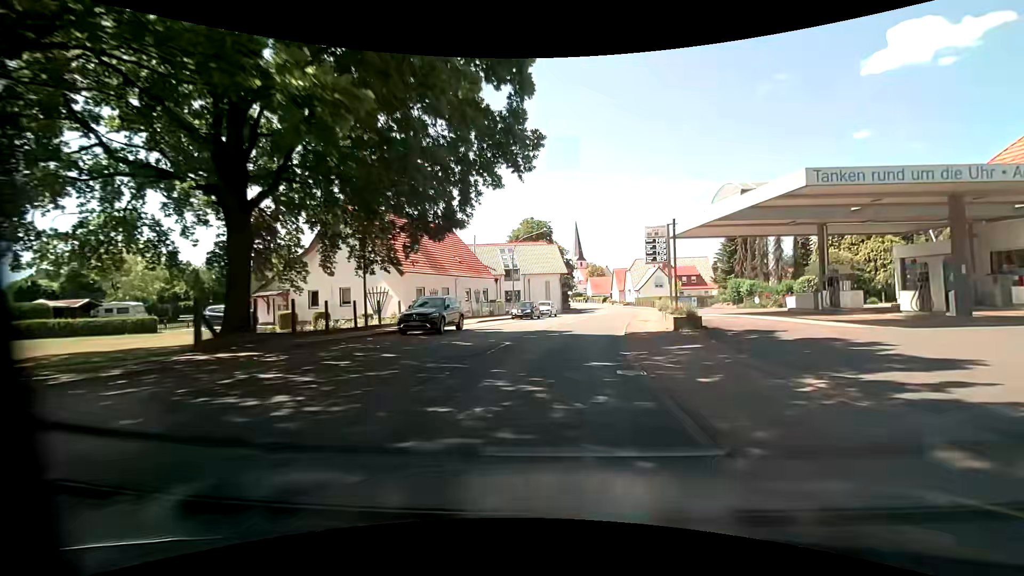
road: primary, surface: asphalt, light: Day
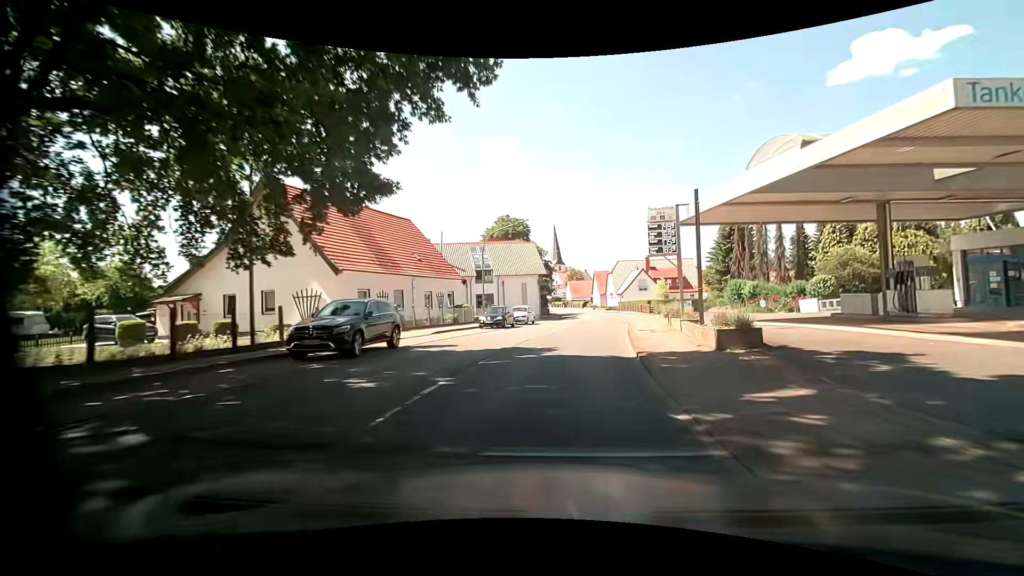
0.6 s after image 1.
(+0.1, +7.2) m; +2°
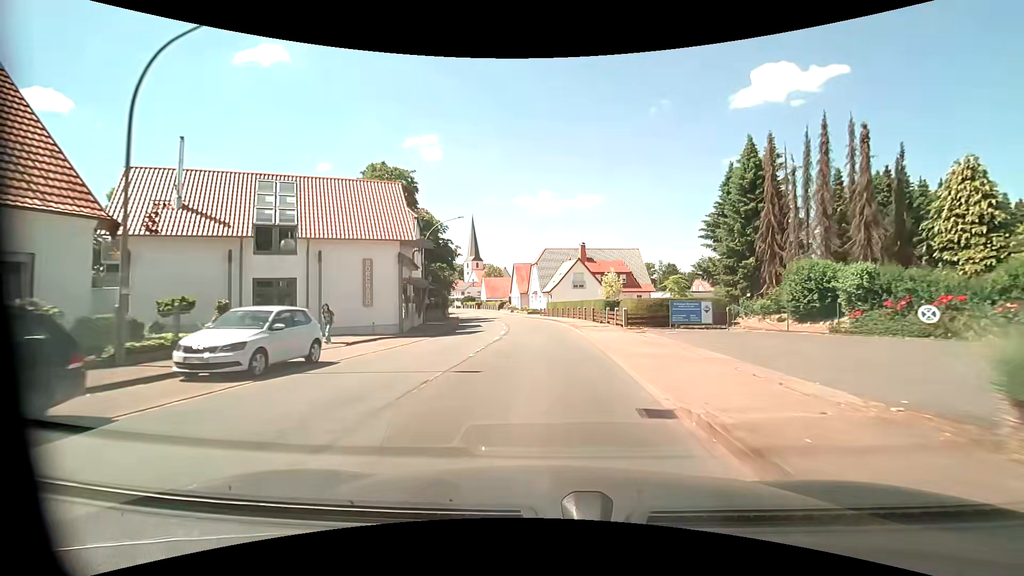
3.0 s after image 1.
(+2.6, +28.5) m; +8°
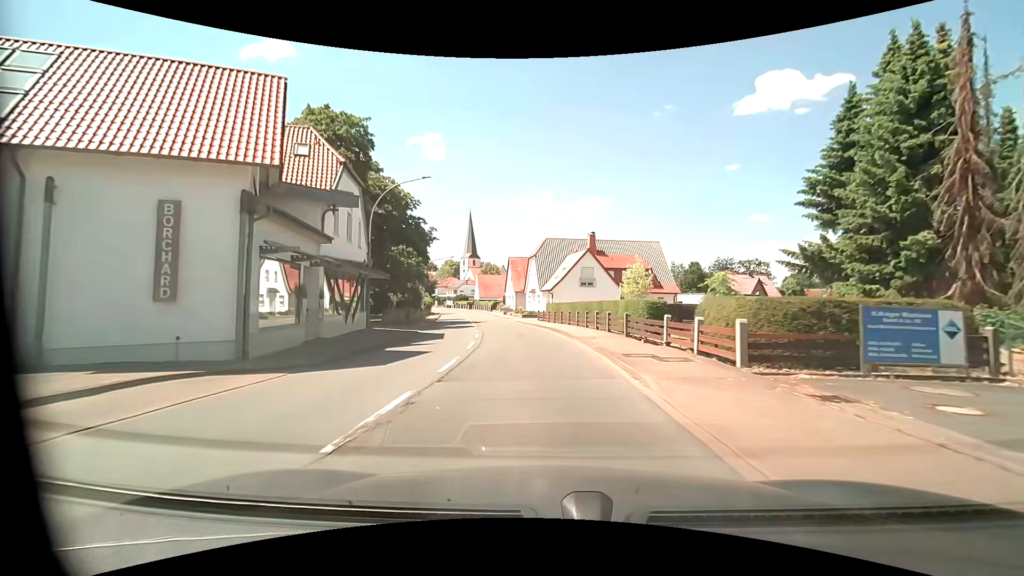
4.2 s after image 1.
(+0.2, +14.3) m; 0°
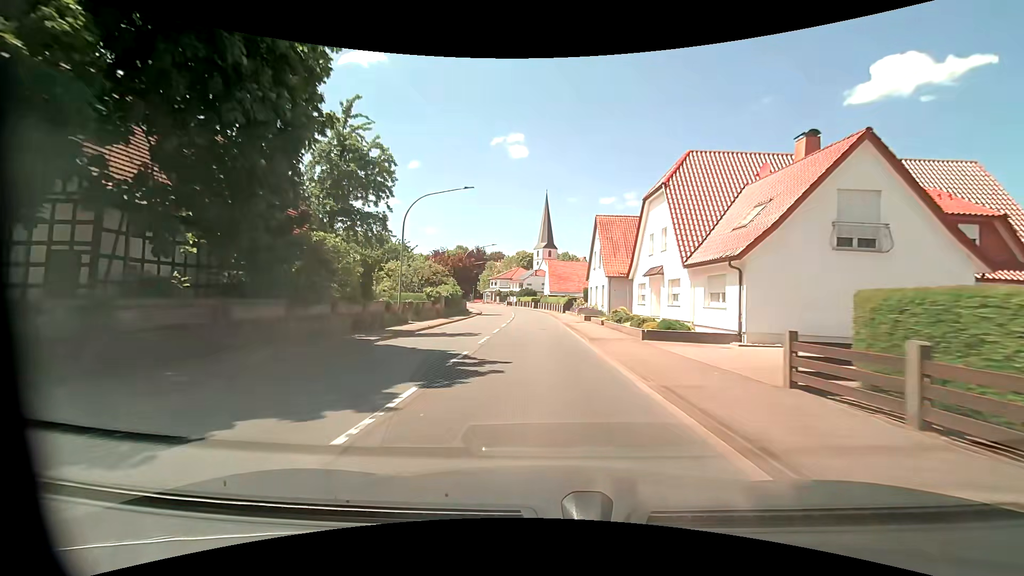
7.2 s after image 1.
(-2.4, +36.8) m; -9°
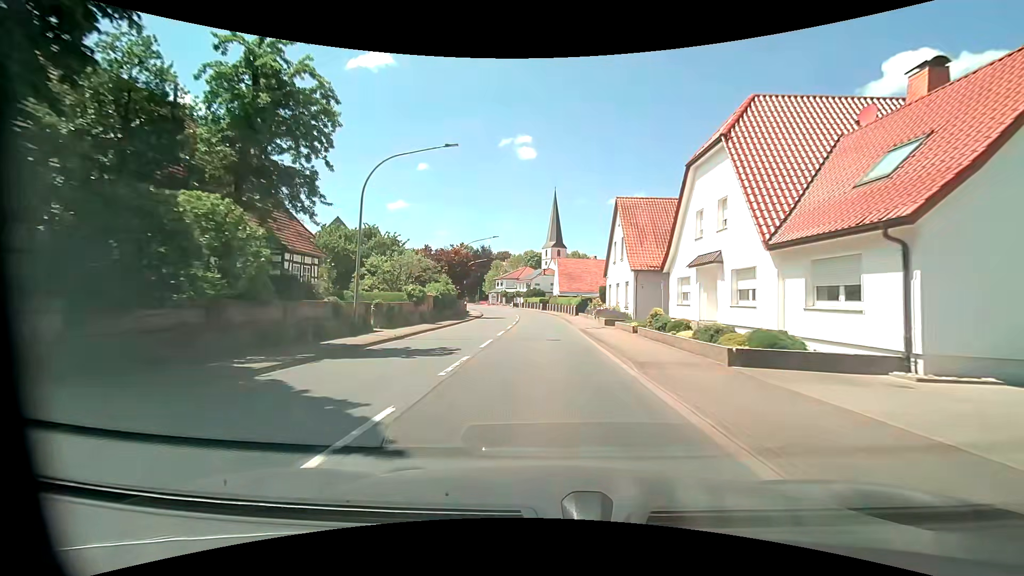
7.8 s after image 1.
(0.0, +7.6) m; -1°
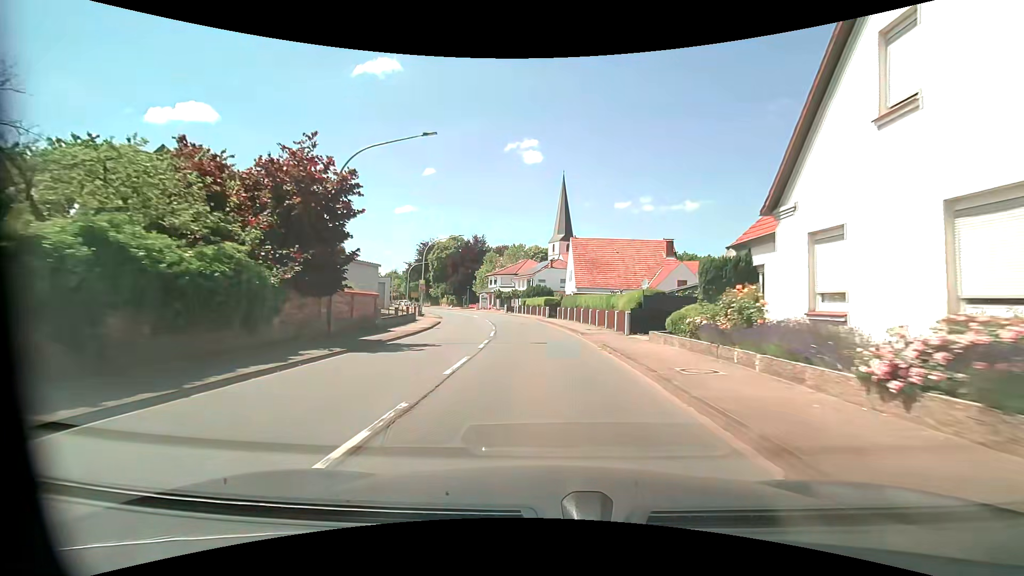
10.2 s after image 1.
(-0.4, +30.2) m; -1°
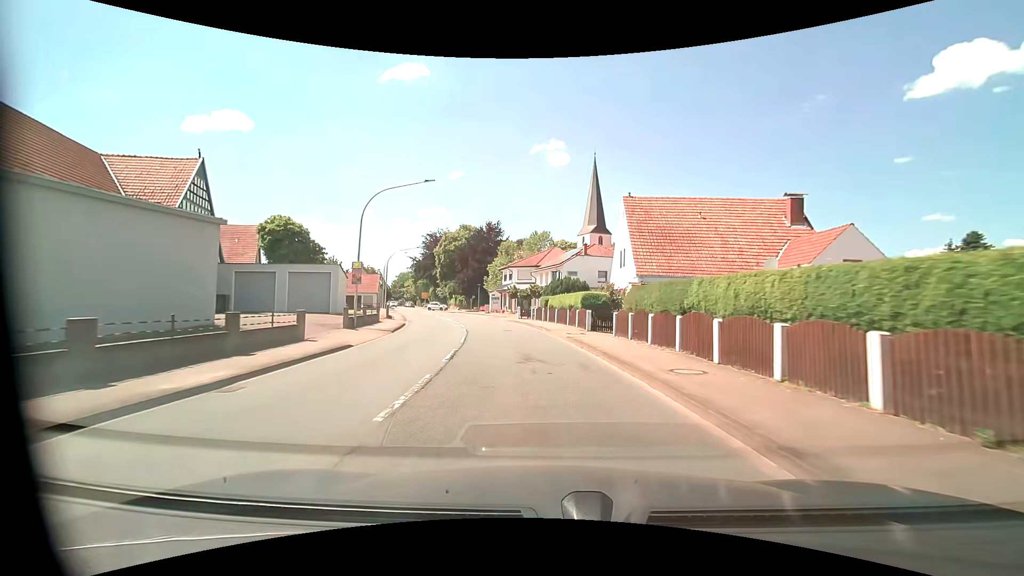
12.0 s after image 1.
(-0.4, +22.1) m; -2°
(0, +10) (-1, +20) (-3, +30) (-5, +40) (-8, +49) (-11, +59) (-14, +68) (-17, +78) (-20, +87) (-24, +97) m
